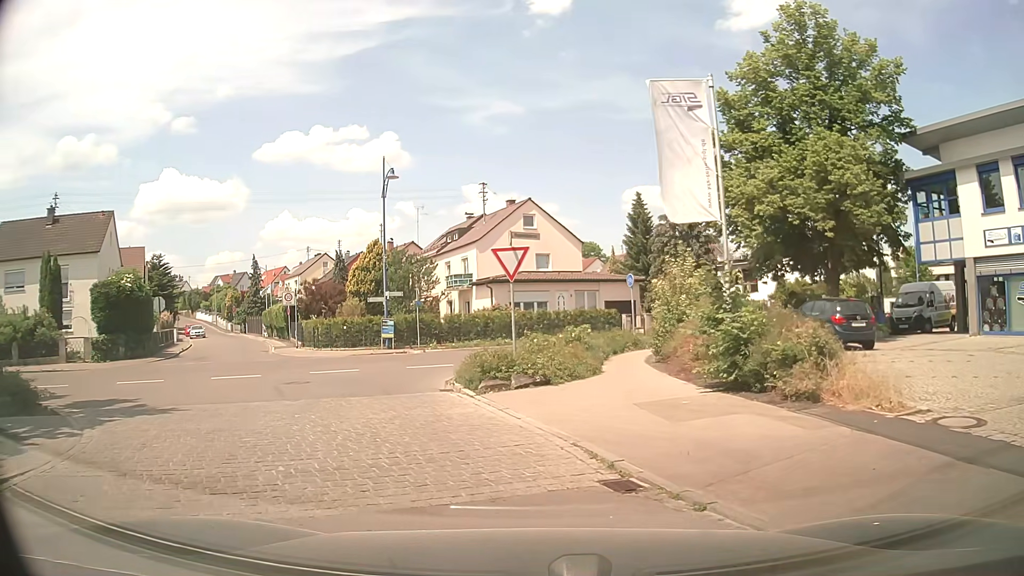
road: residential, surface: asphalt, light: Day
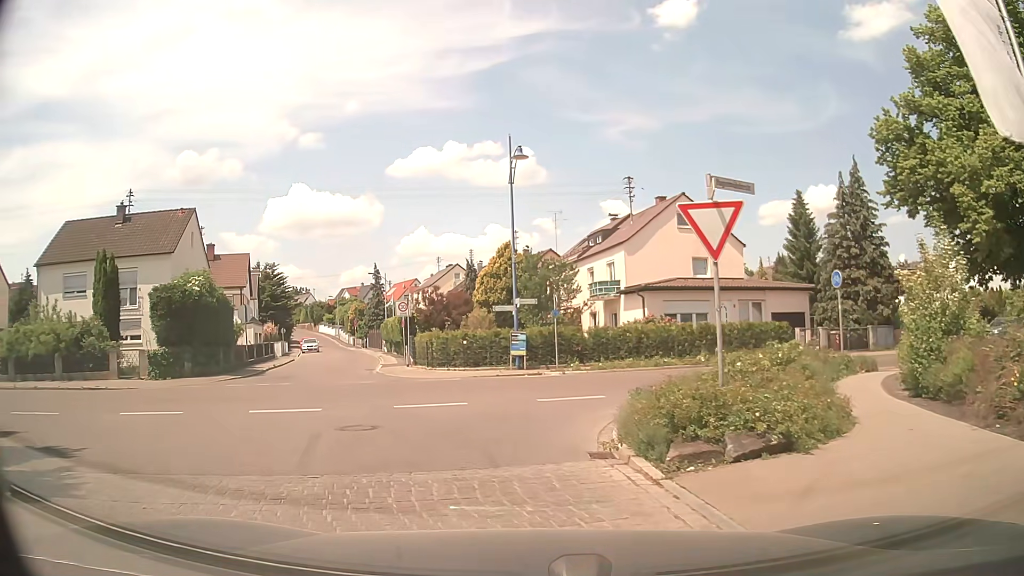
(-0.4, +6.2) m; -11°
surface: cobblestone
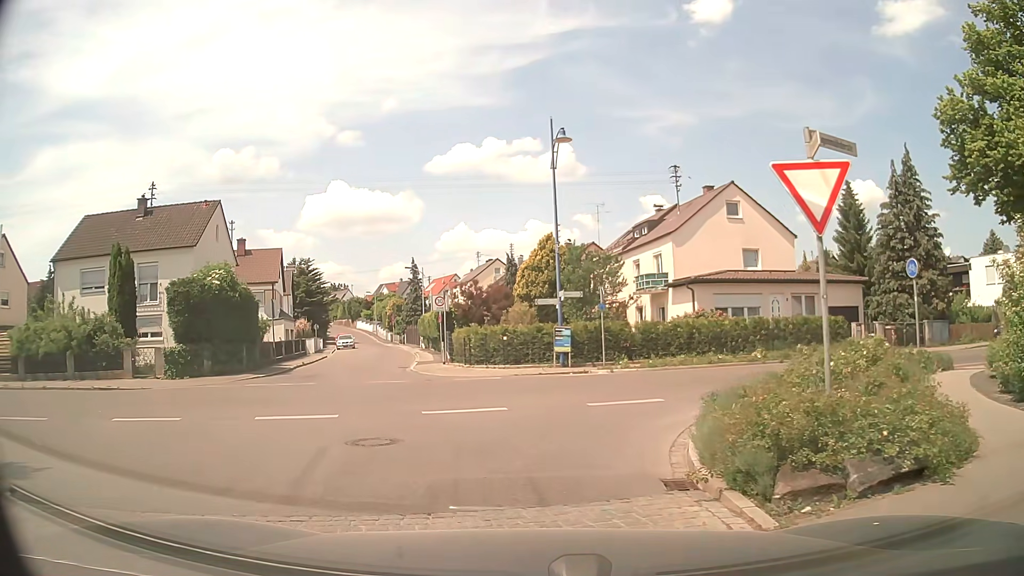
(0.0, +1.8) m; -3°
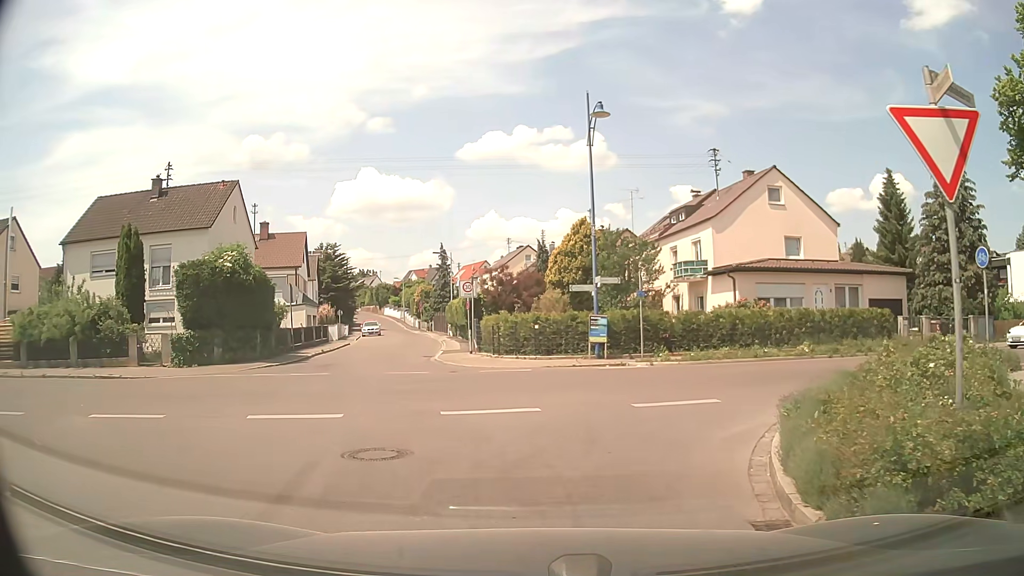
(0.0, +1.7) m; -2°
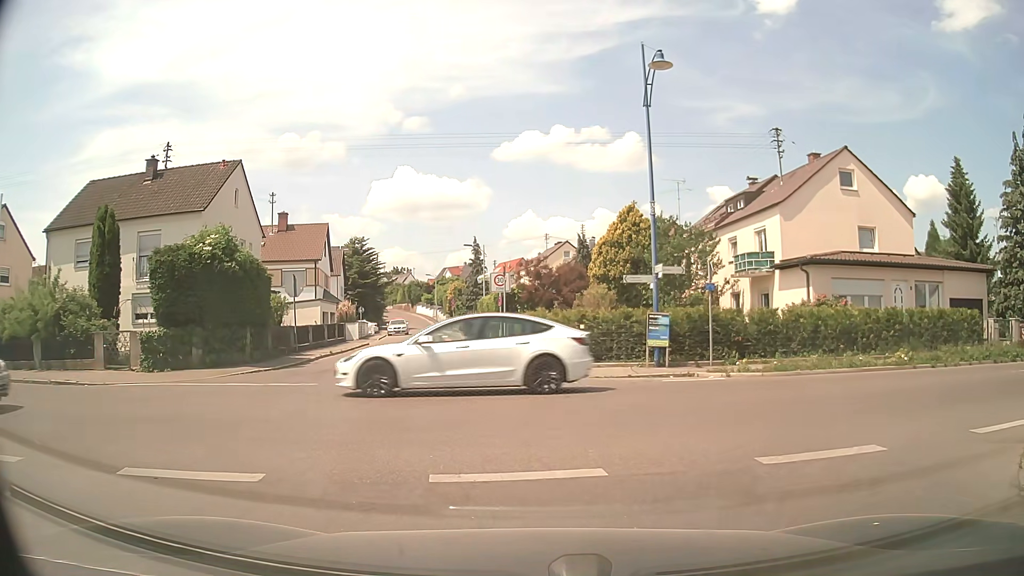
(-0.1, +4.4) m; -3°
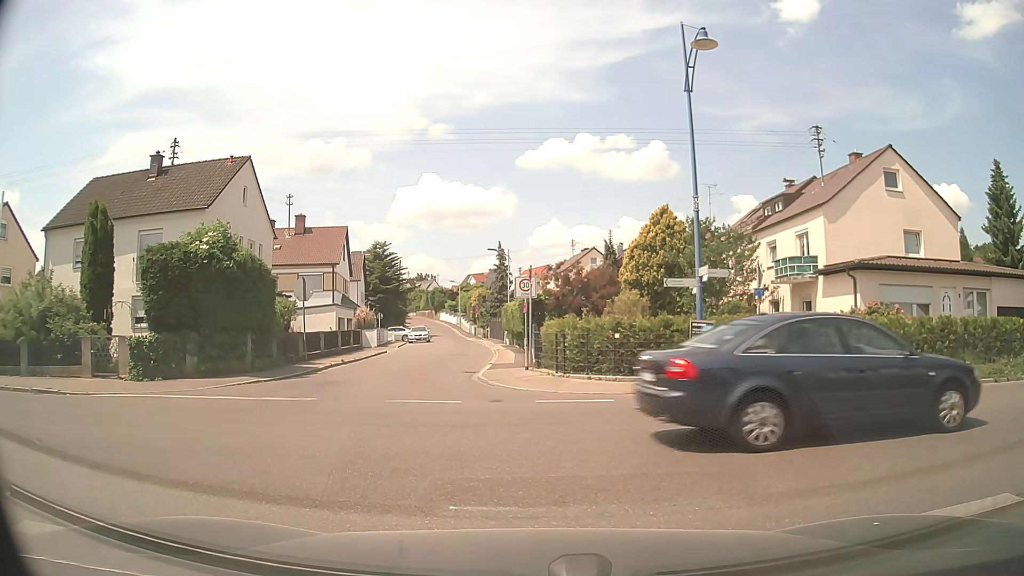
(0.0, +1.9) m; 0°
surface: asphalt
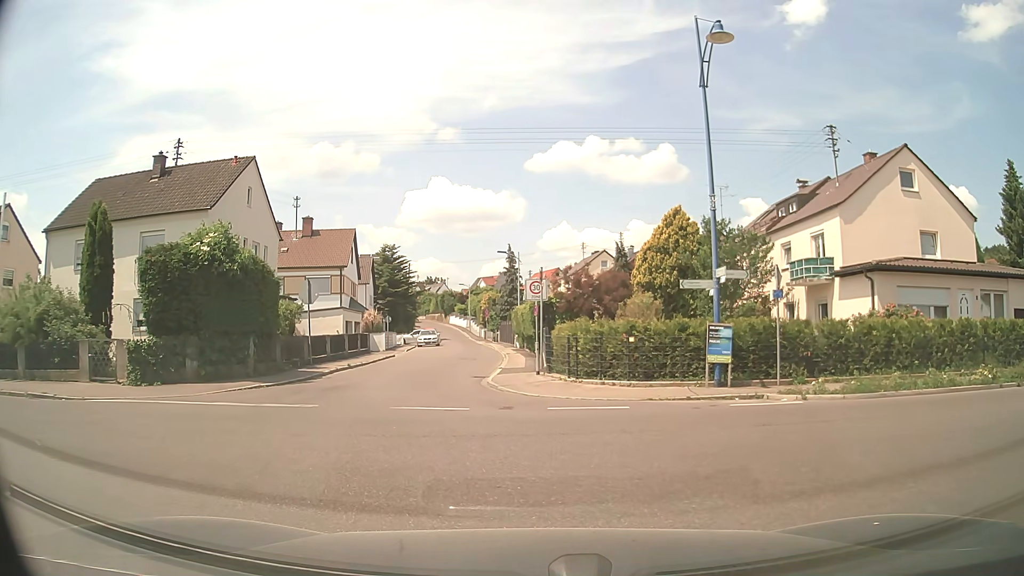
(0.0, +0.7) m; 0°
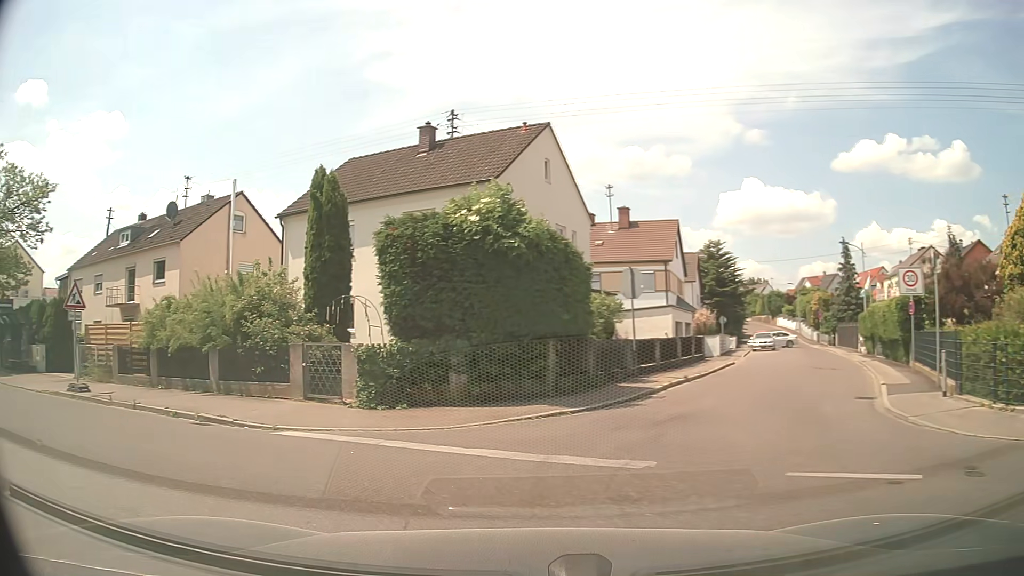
(-1.5, +6.0) m; -29°
(-5, +8) (-13, +13) (-23, +17) (-32, +21) (-41, +25) (-50, +29) (-60, +32) (-69, +36) (-78, +40) (-87, +44) m
